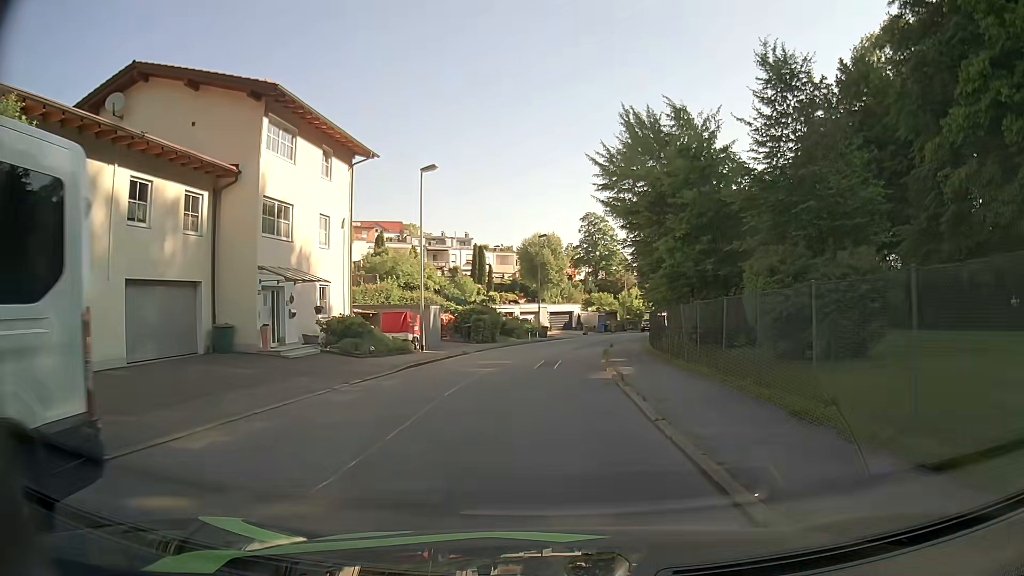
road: residential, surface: asphalt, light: Day
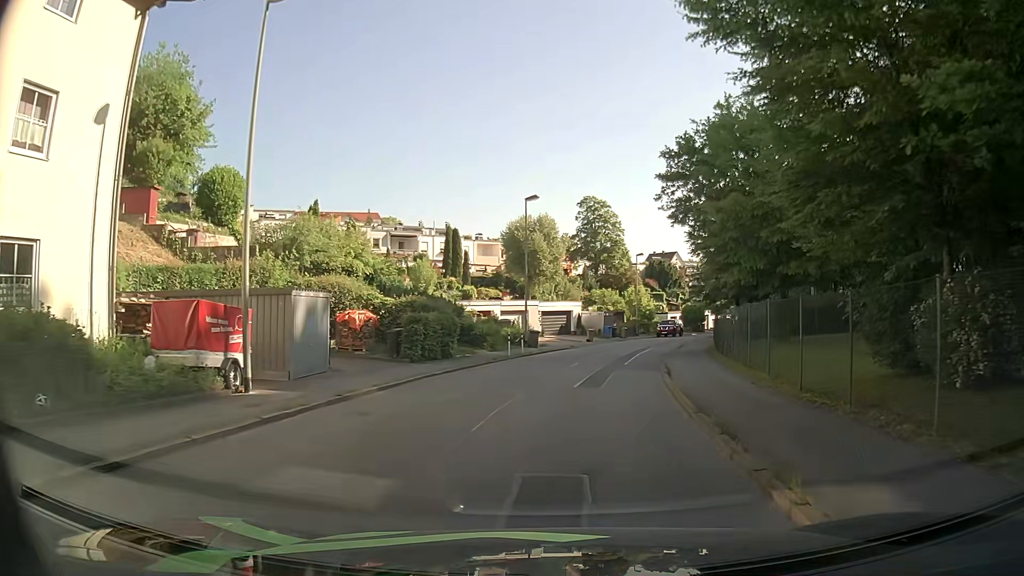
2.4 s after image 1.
(+0.1, +17.5) m; +1°
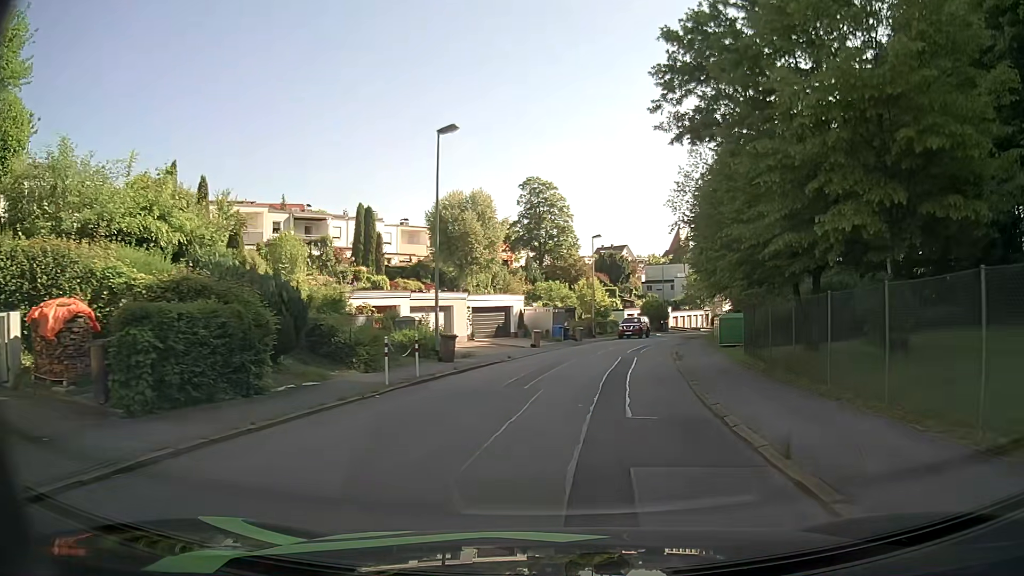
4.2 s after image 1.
(+0.5, +13.4) m; +5°
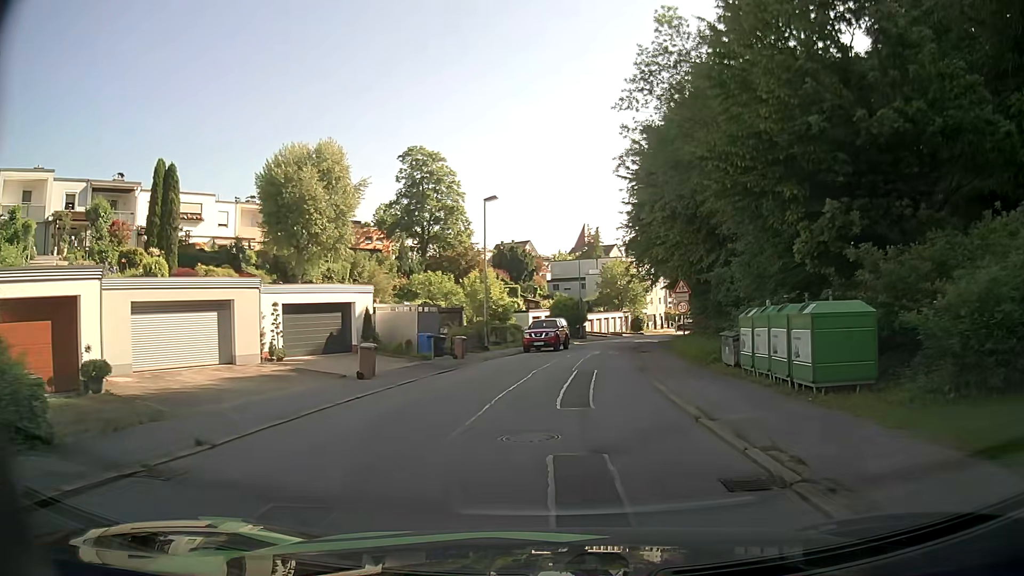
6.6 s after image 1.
(+1.5, +18.1) m; +8°
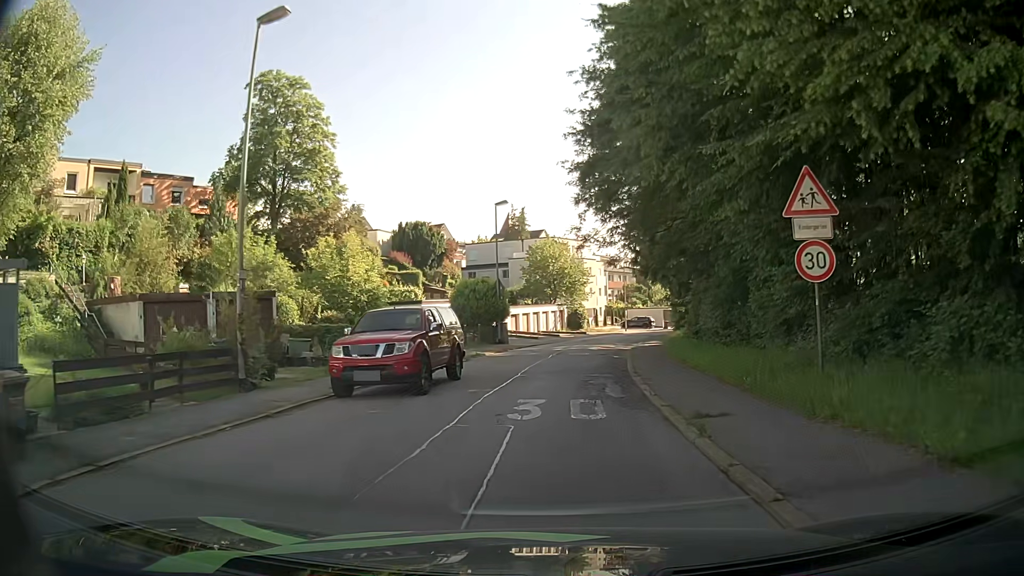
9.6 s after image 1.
(+1.5, +22.3) m; +7°
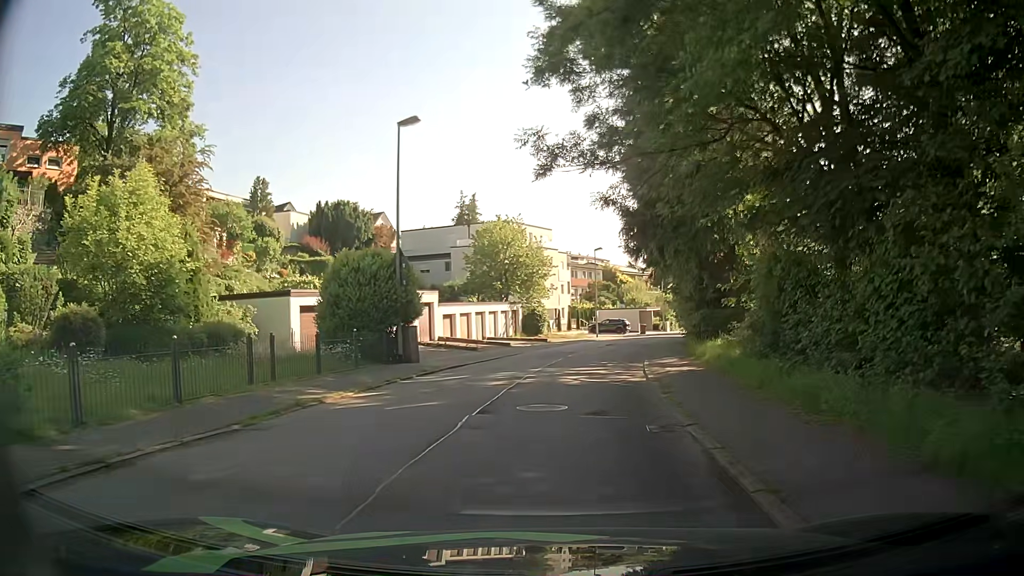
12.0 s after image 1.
(+0.6, +16.6) m; +4°
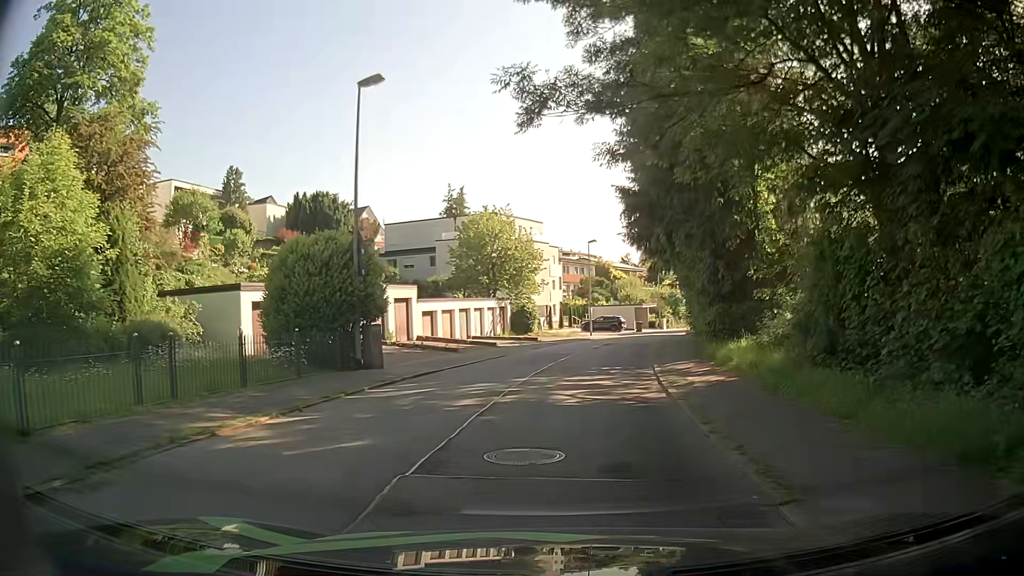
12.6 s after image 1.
(0.0, +4.0) m; -1°
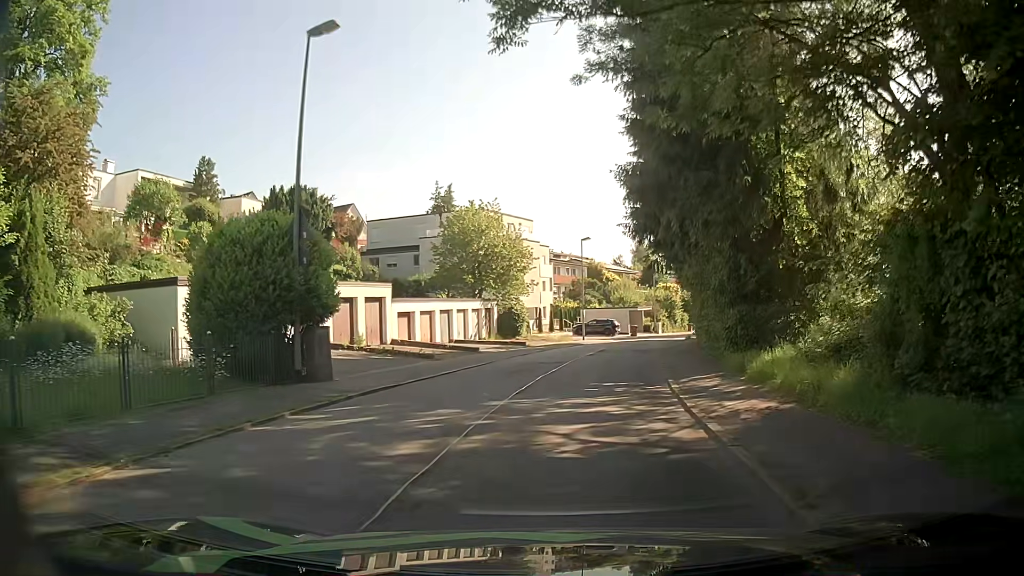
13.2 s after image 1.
(+0.1, +3.9) m; +1°
(0, +10) (+1, +20) (+3, +30) (+5, +40) (+8, +49) (+11, +59) (+15, +68) (+19, +77) (+24, +86) (+28, +95) m
